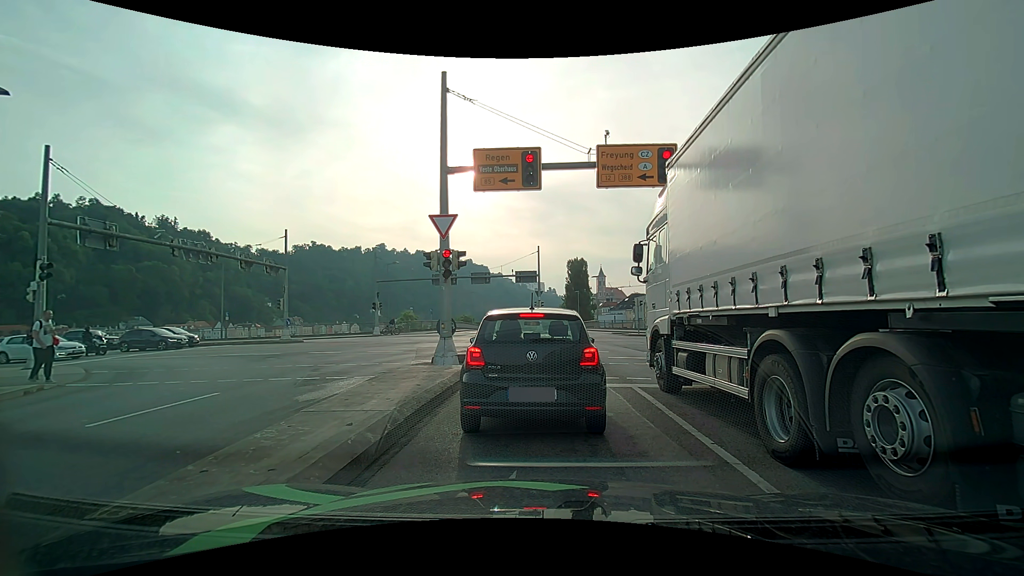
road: primary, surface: asphalt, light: Day
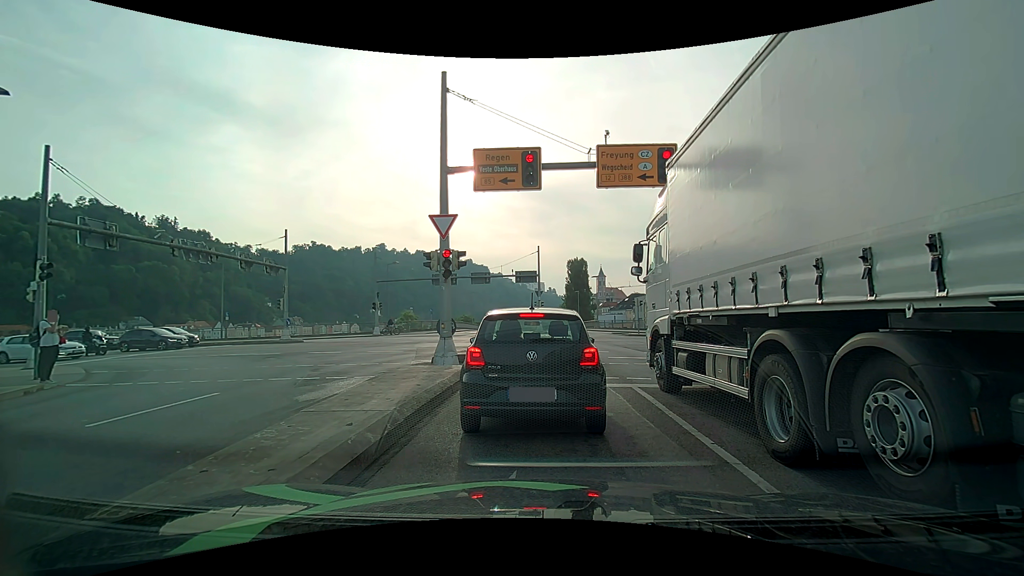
(0.0, 0.0) m; 0°
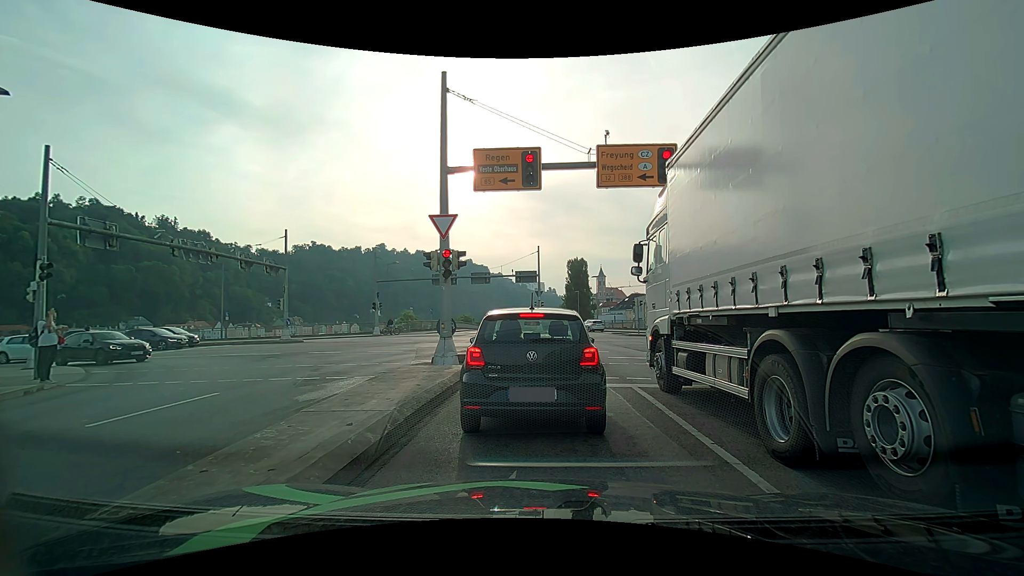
(0.0, 0.0) m; 0°
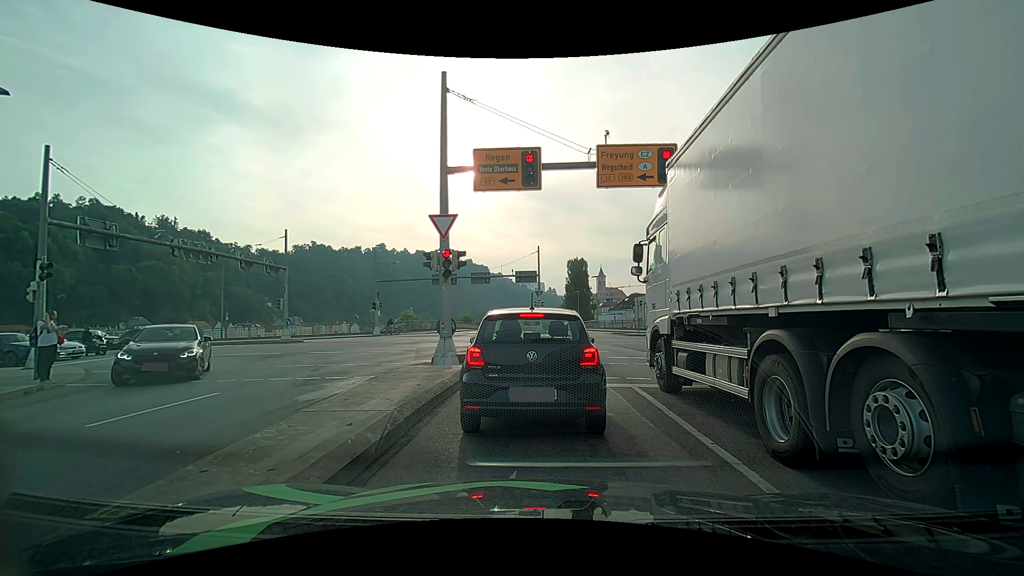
(0.0, 0.0) m; 0°
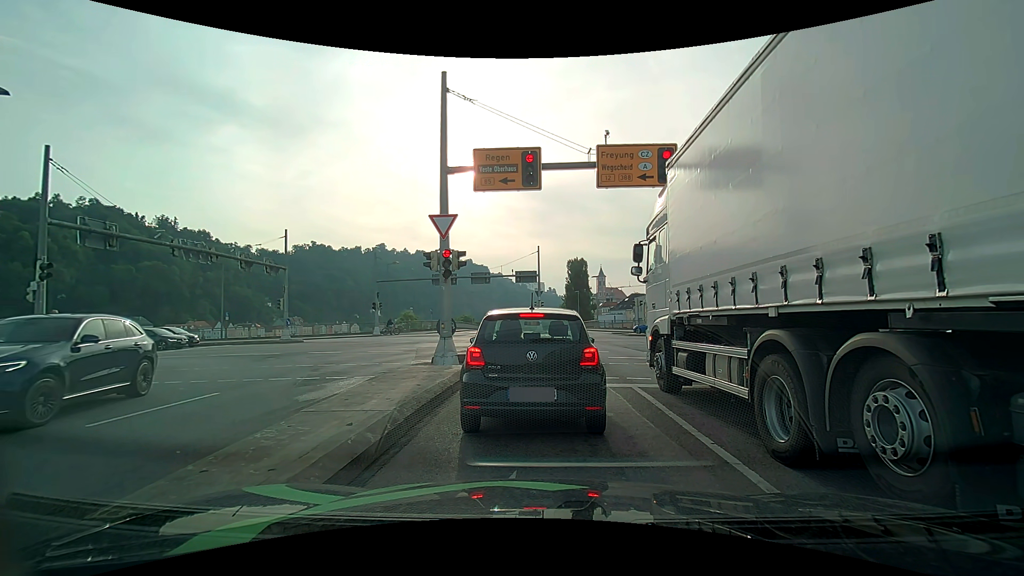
(0.0, 0.0) m; 0°
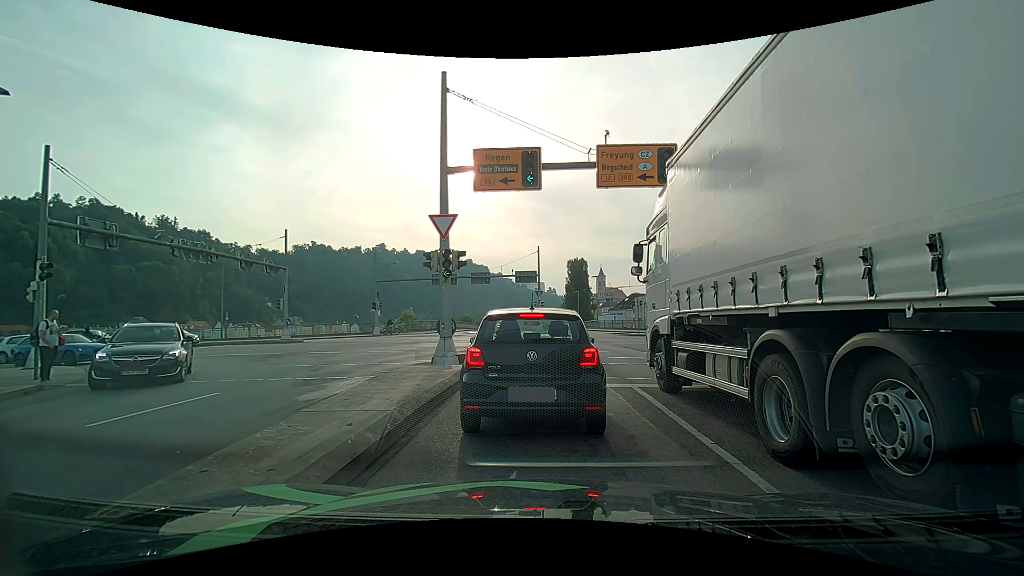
(0.0, 0.0) m; 0°
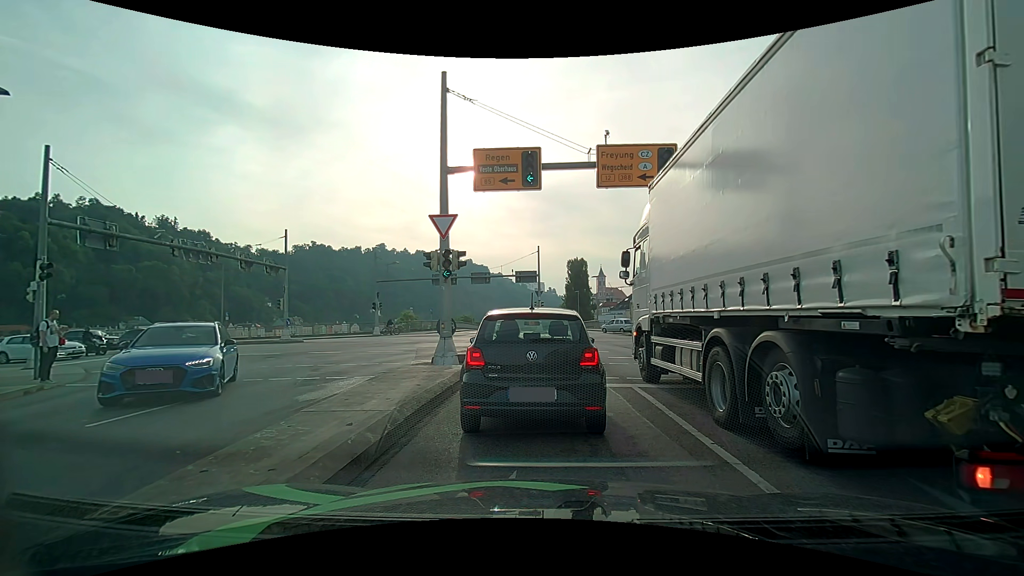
(0.0, 0.0) m; 0°
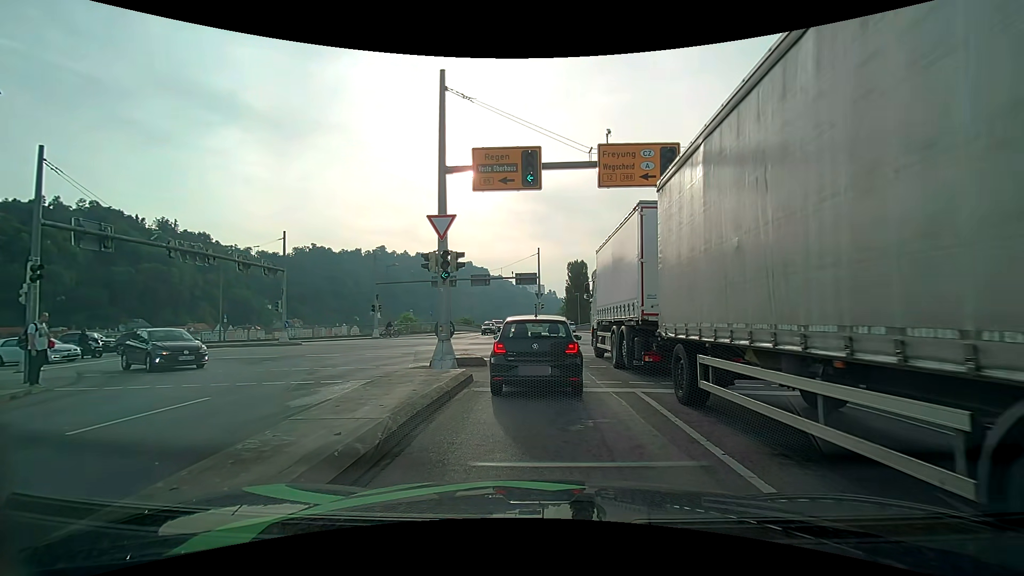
(0.0, +0.3) m; 0°
(0, +10) (-1, +20) (-4, +30) (-10, +37) (-19, +41) (-29, +40) (-39, +40) (-49, +40) (-59, +39) (-69, +39) m
